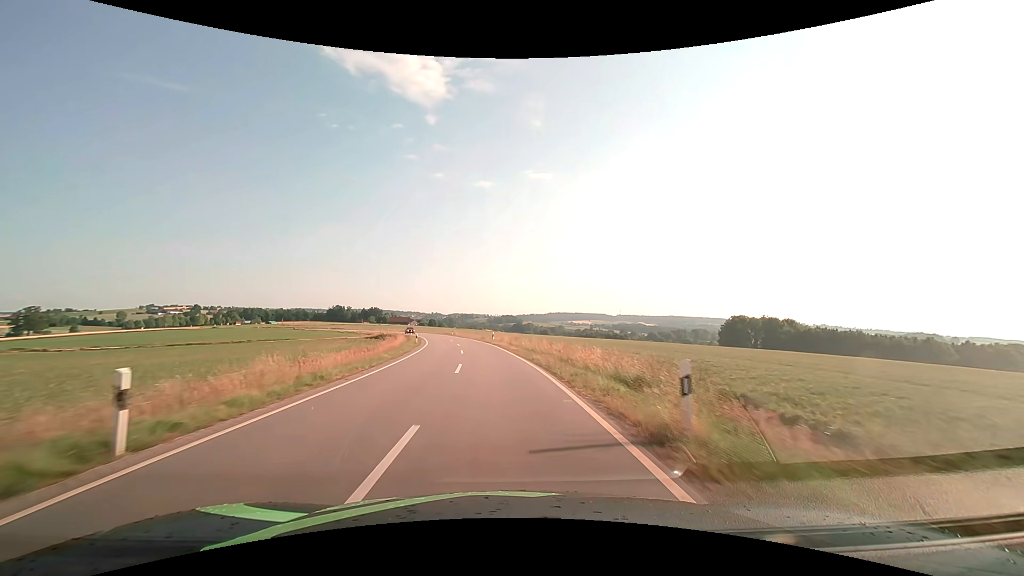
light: Day
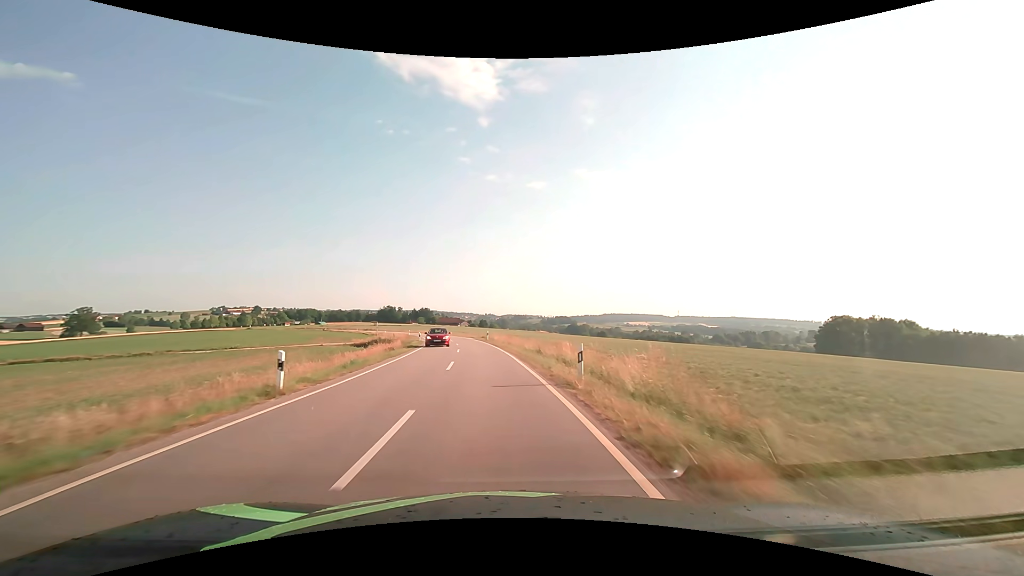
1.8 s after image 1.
(-1.7, +35.3) m; -6°
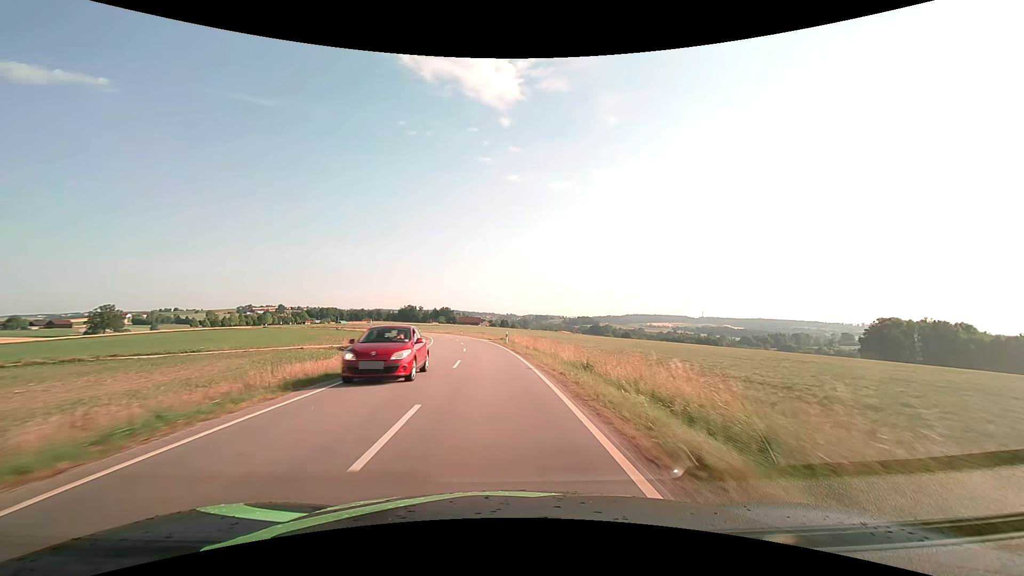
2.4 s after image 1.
(-0.3, +11.7) m; -3°
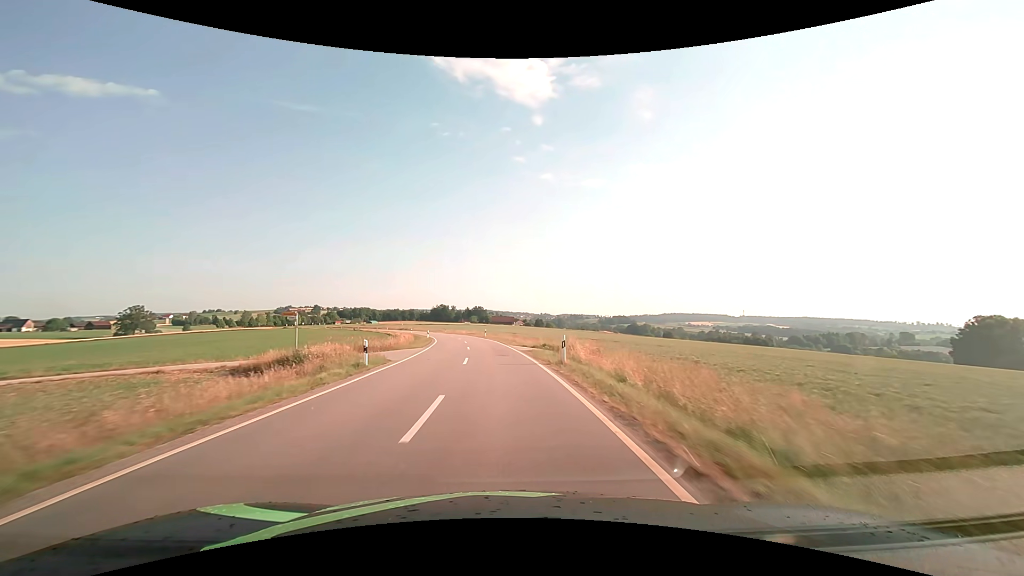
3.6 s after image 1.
(-0.8, +23.3) m; -4°
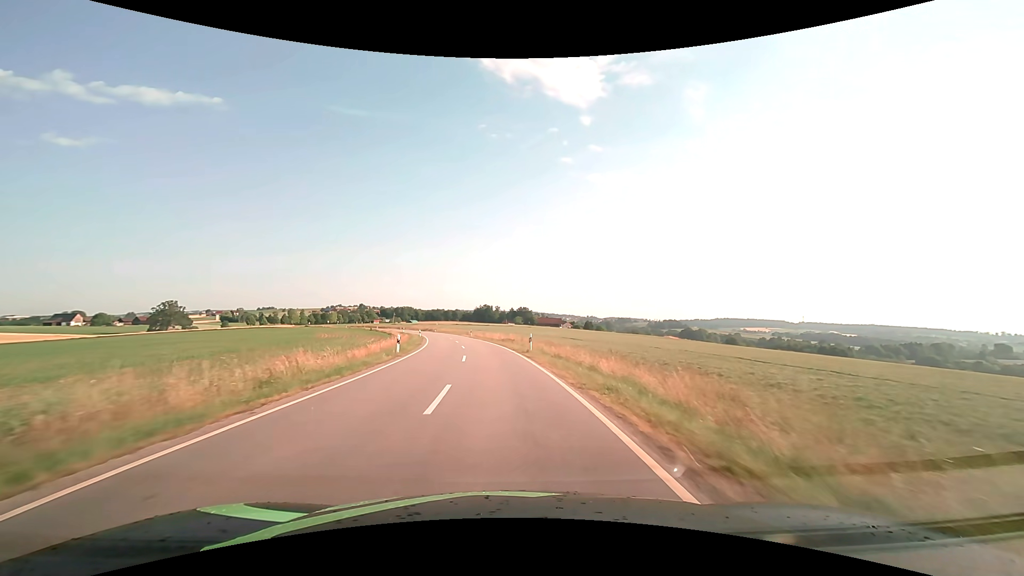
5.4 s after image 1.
(-1.5, +34.7) m; -5°
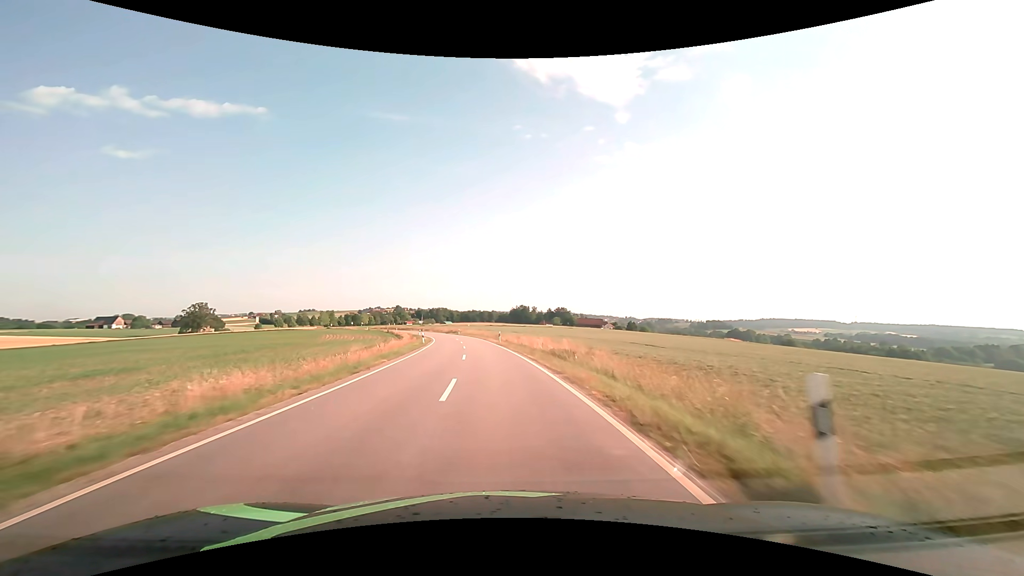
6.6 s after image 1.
(-0.8, +23.0) m; -4°
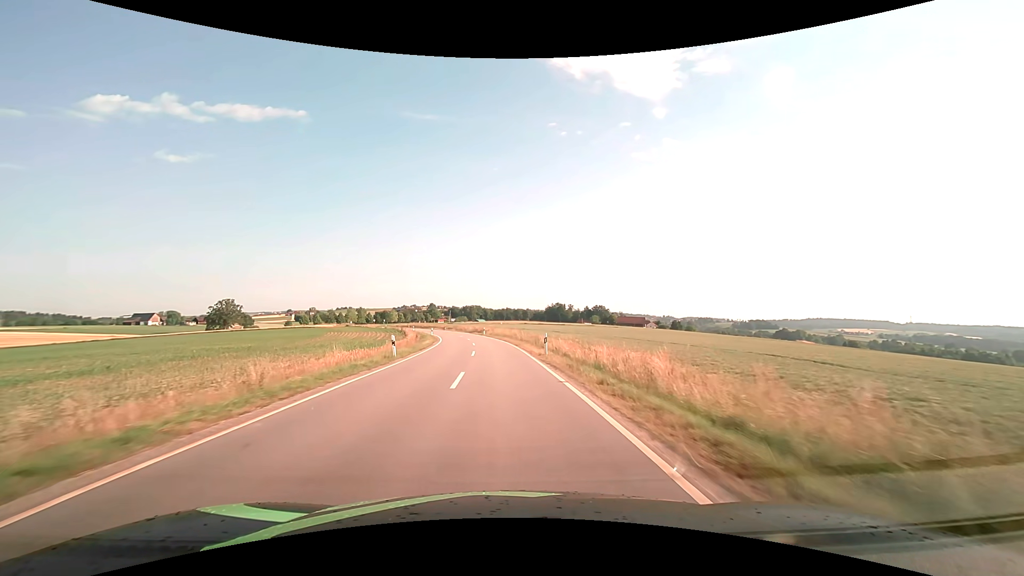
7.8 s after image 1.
(-0.8, +22.6) m; -4°
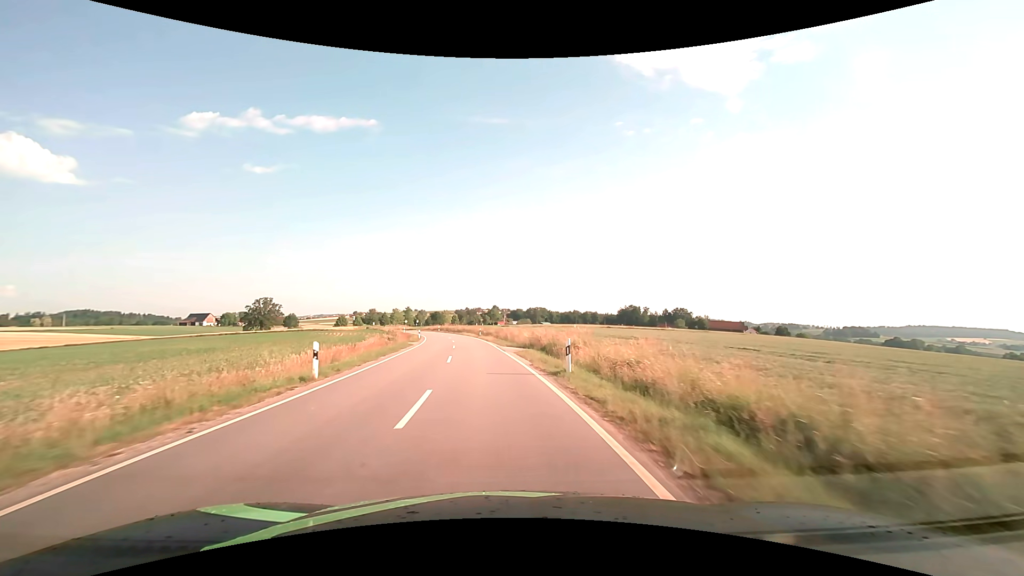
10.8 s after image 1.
(-2.8, +52.7) m; -7°
(0, +10) (-1, +20) (-2, +30) (-3, +40) (-4, +50) (-6, +60) (-8, +69) (-10, +79) (-12, +89) (-15, +99) m
